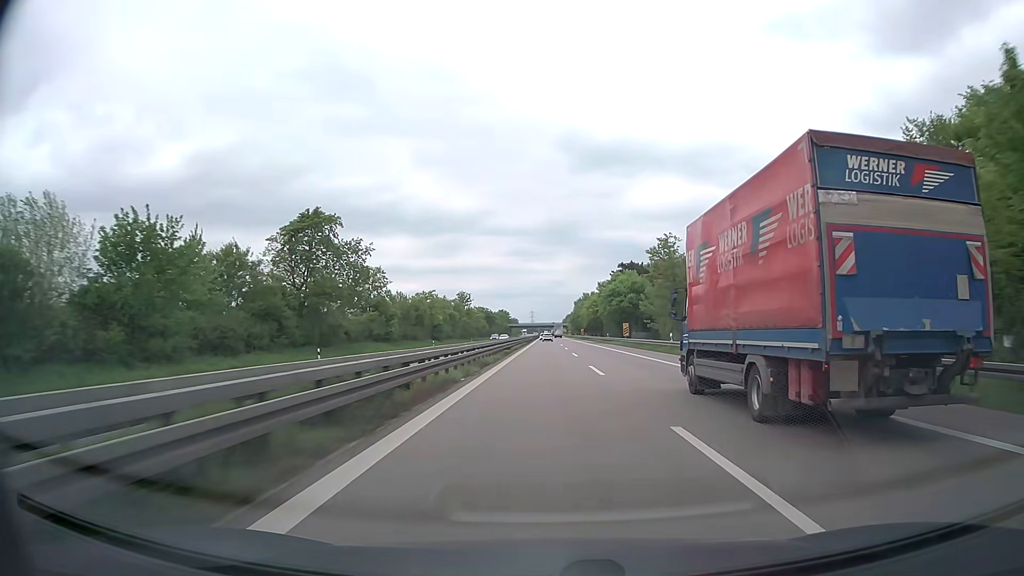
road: trunk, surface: asphalt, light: Day
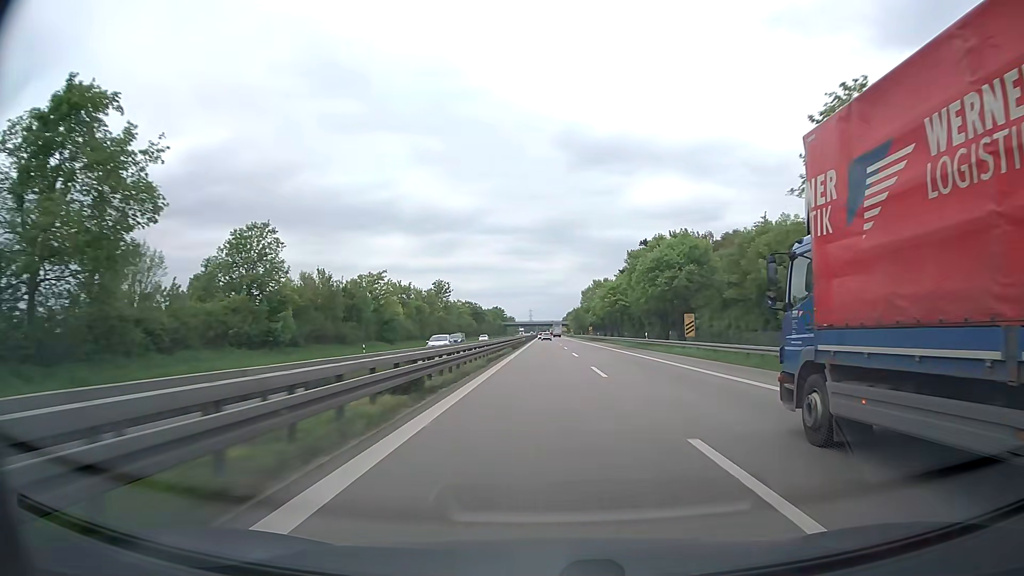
(+0.1, +37.2) m; 0°
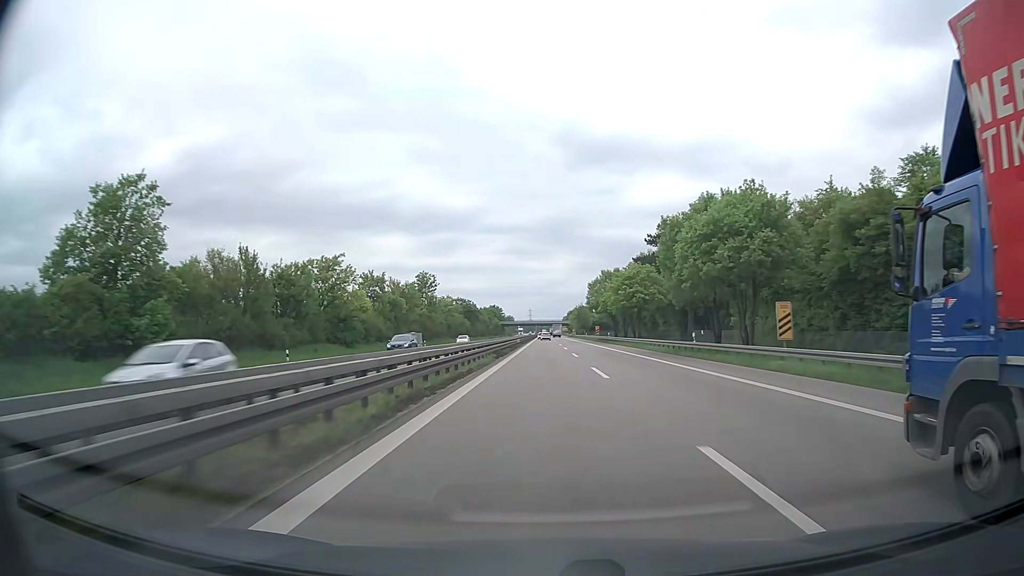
(0.0, +18.6) m; 0°
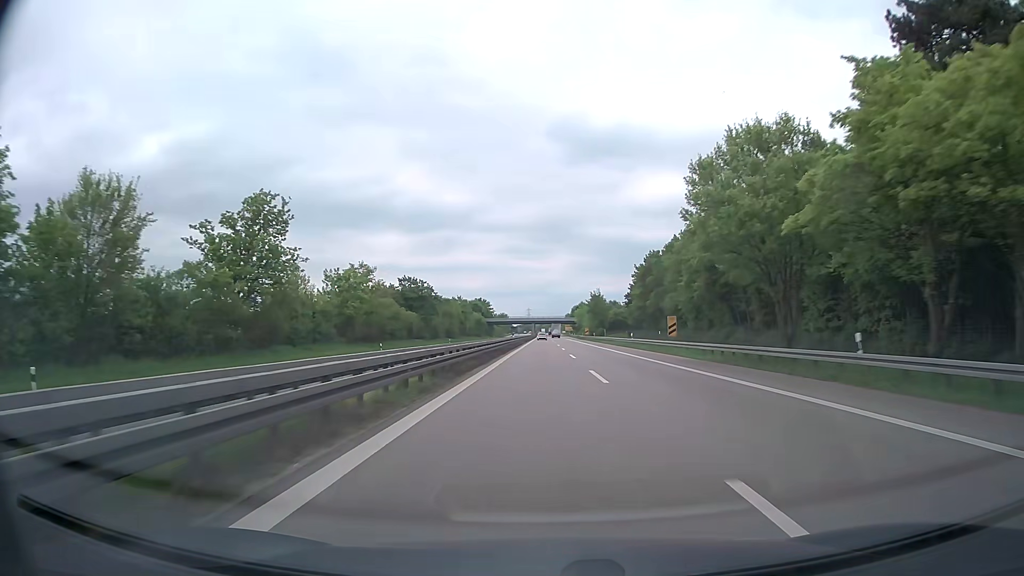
(-0.1, +73.8) m; 0°
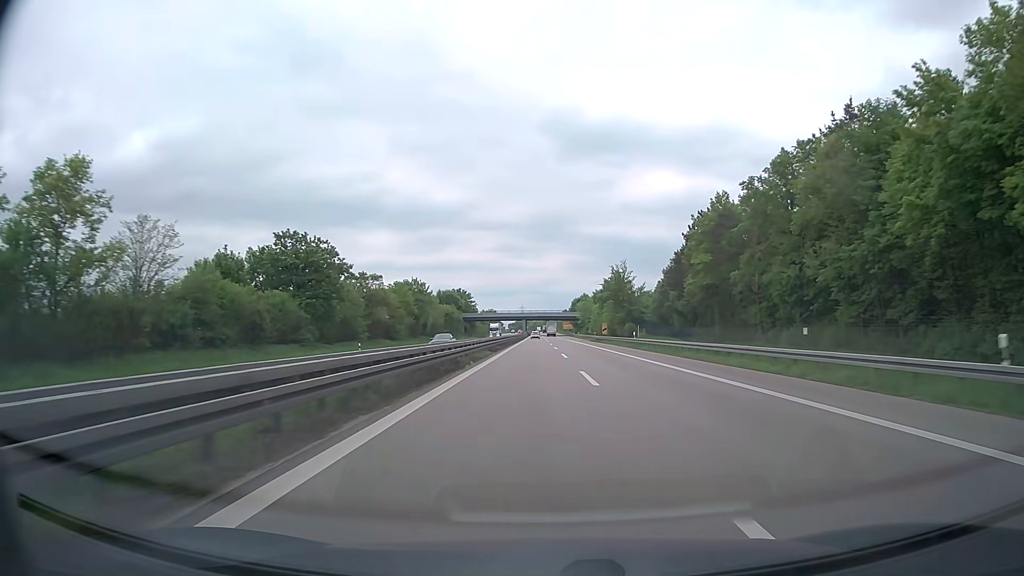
(+0.2, +55.2) m; +1°
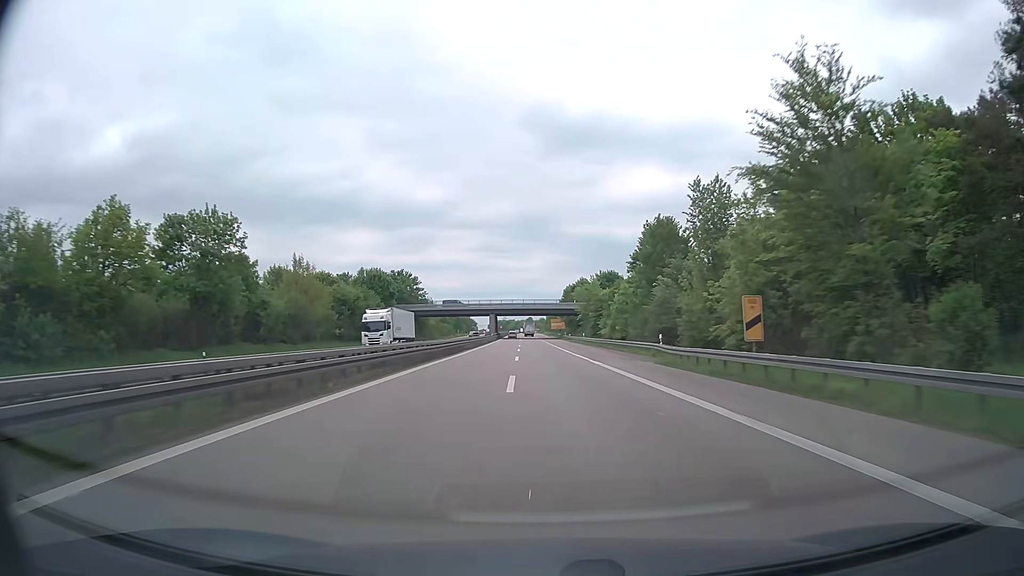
(+0.9, +73.5) m; +1°
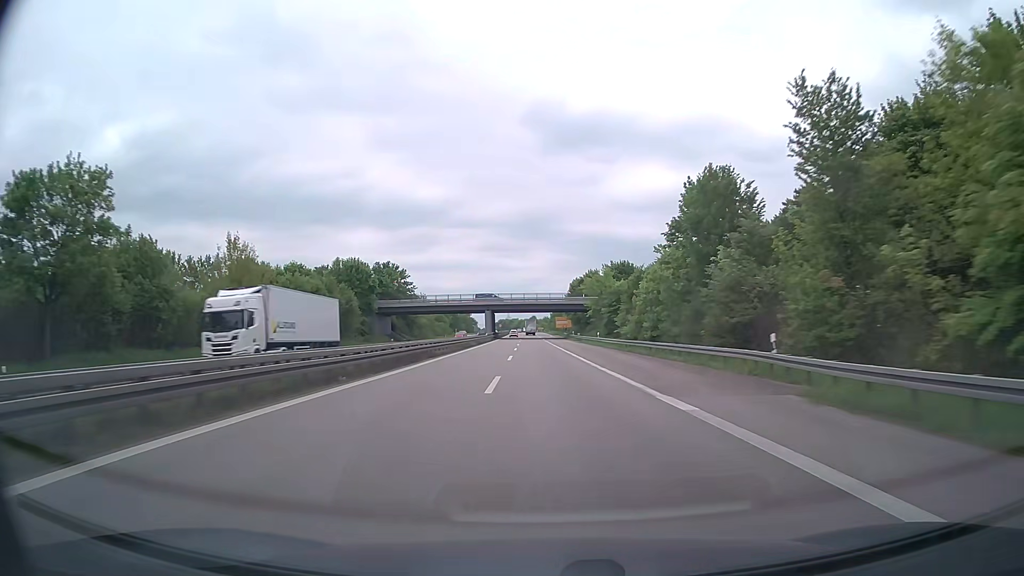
(0.0, +18.3) m; 0°
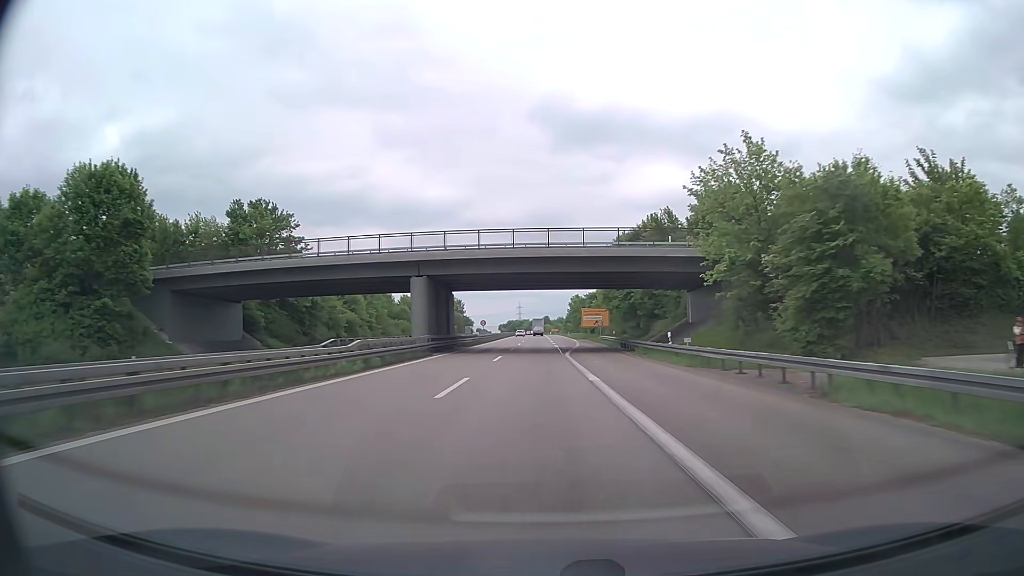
(-0.9, +73.1) m; -1°
(0, +10) (0, +20) (0, +30) (0, +40) (0, +50) (0, +60) (0, +70) (0, +80) (-1, +90) (-1, +100) m
